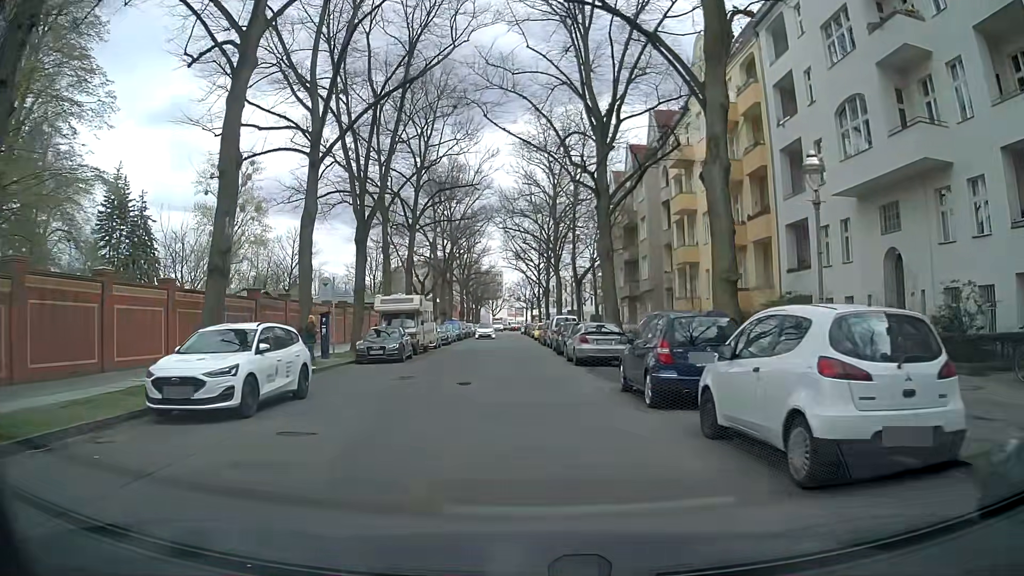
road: residential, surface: asphalt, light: Day
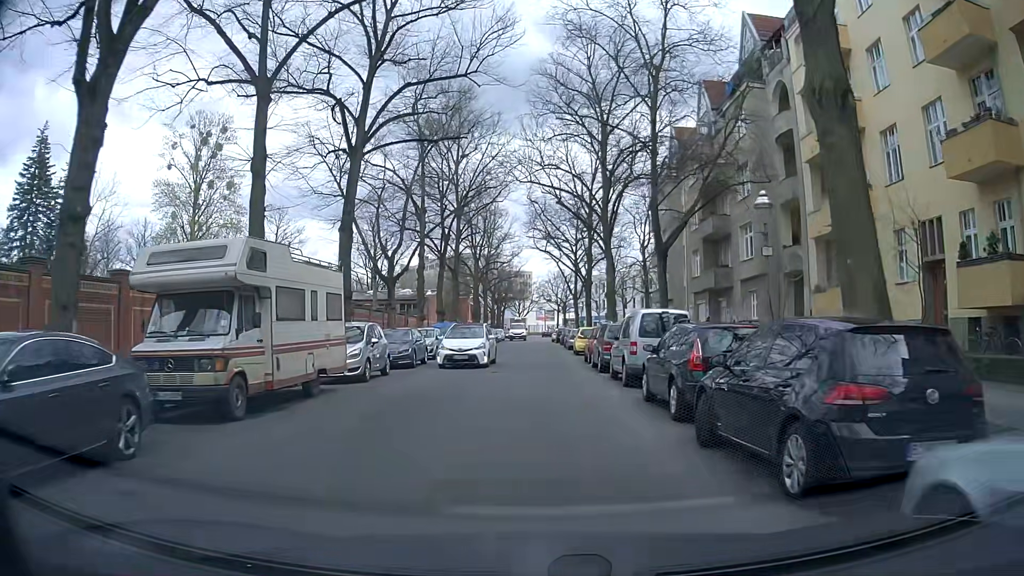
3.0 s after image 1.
(-0.3, +22.1) m; -1°
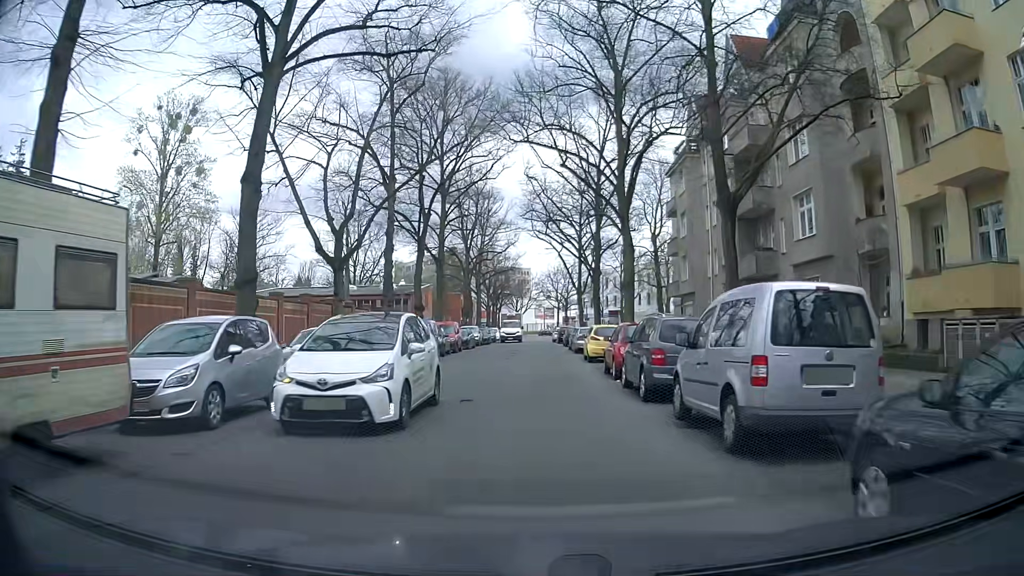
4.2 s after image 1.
(-0.1, +8.8) m; -3°
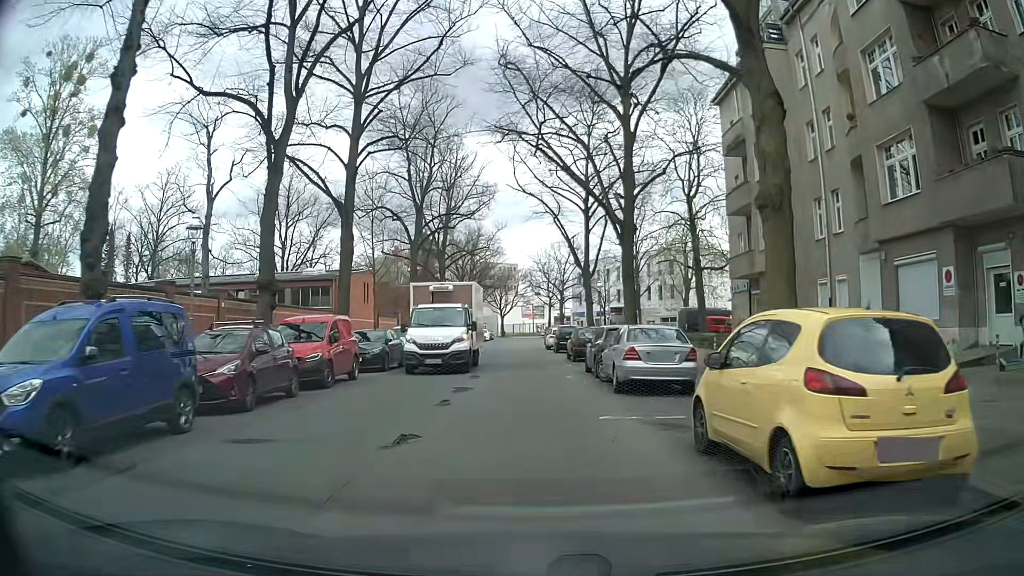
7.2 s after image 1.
(+0.8, +22.2) m; +2°
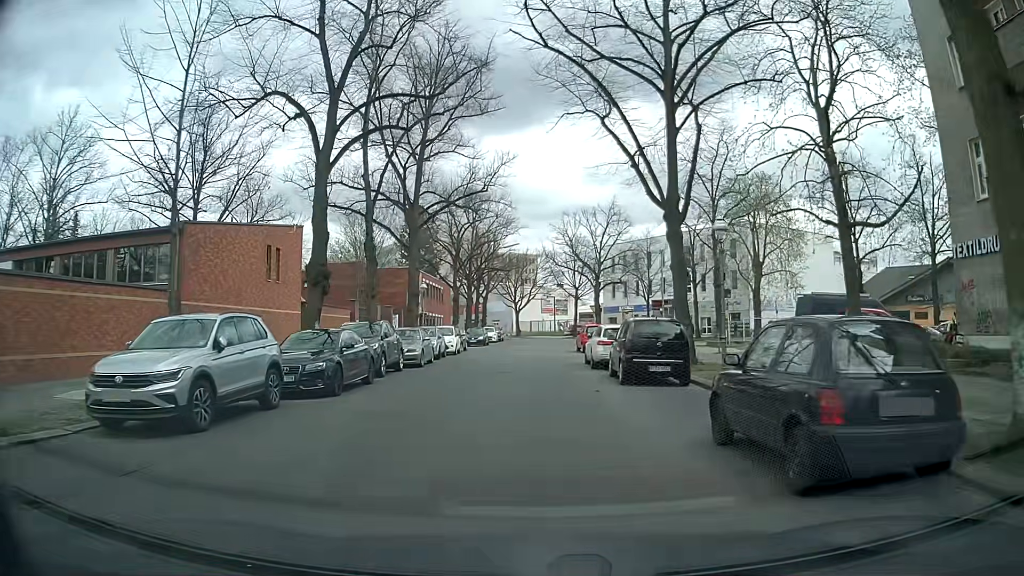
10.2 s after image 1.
(0.0, +22.4) m; -1°
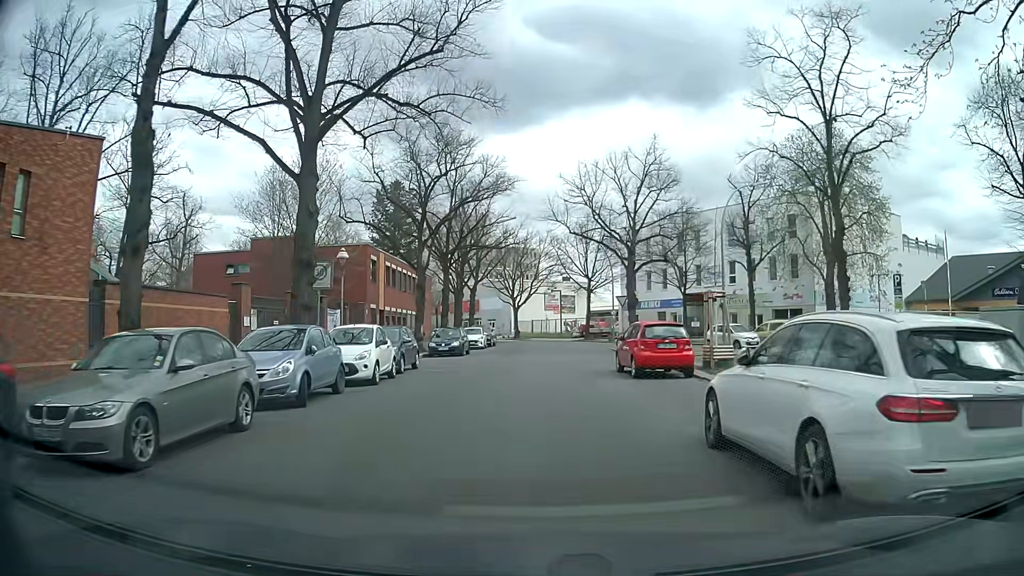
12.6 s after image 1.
(-0.1, +17.7) m; -1°
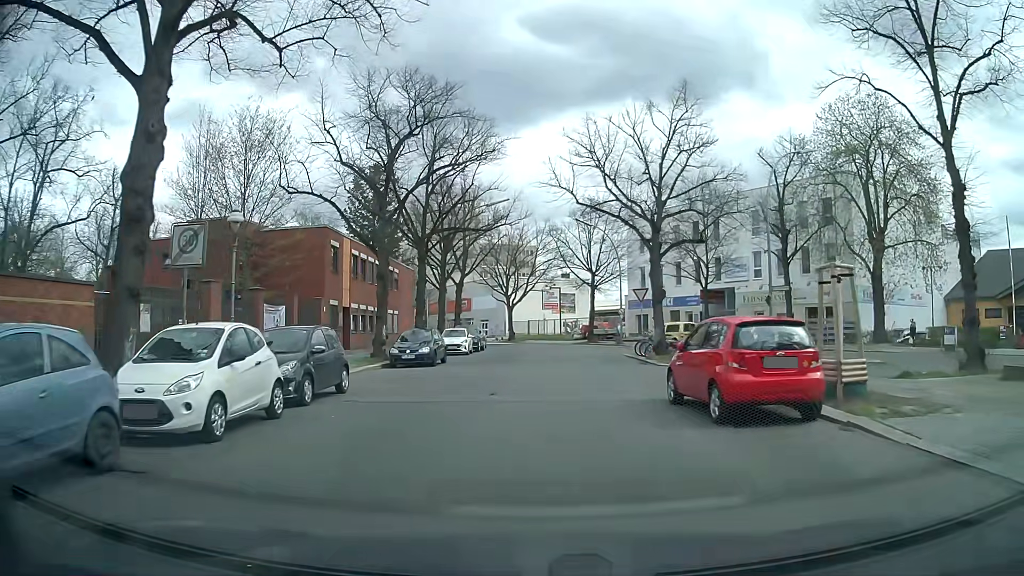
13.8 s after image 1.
(0.0, +8.5) m; +1°
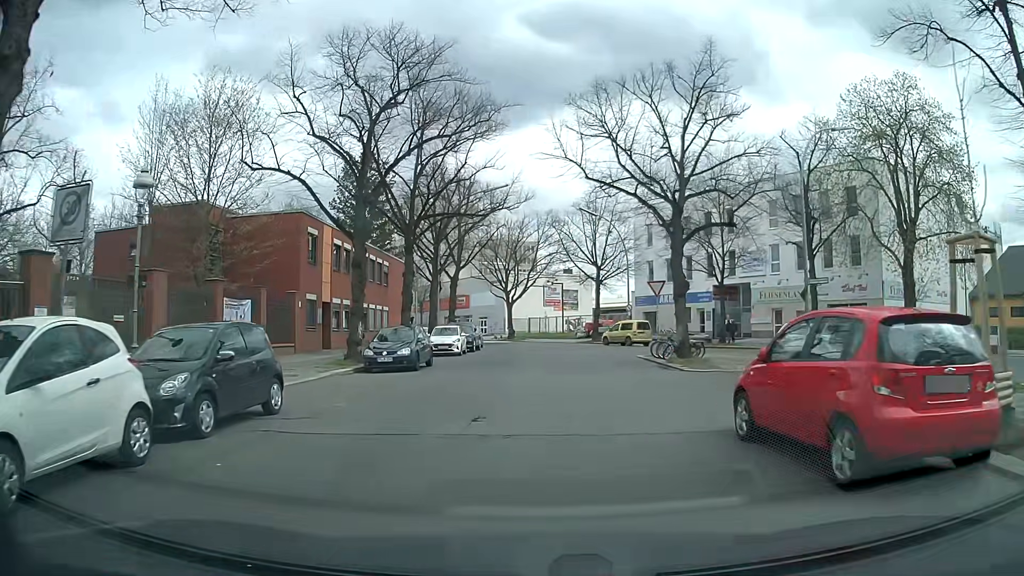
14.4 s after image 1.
(0.0, +4.0) m; +1°
